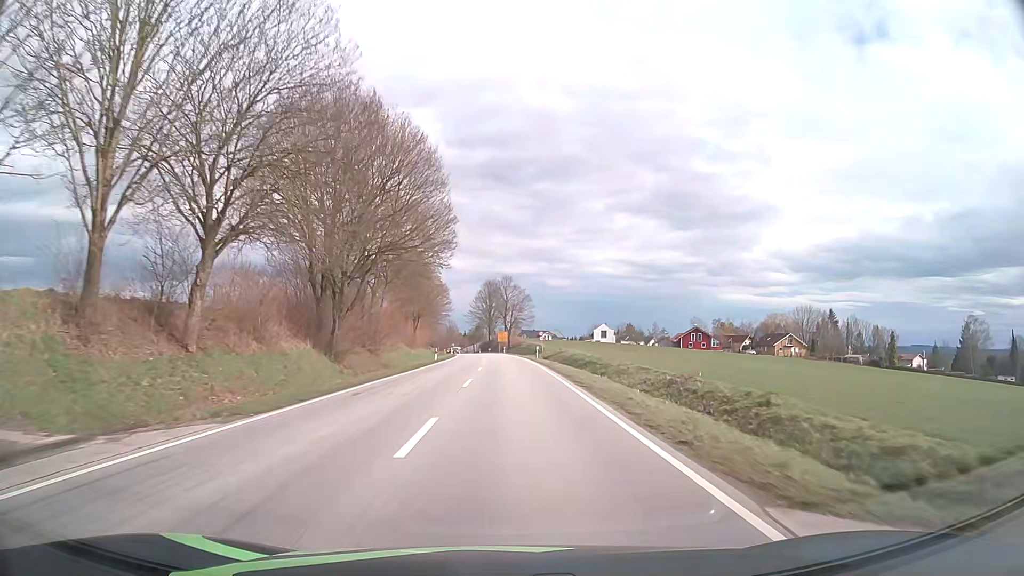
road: secondary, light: Day
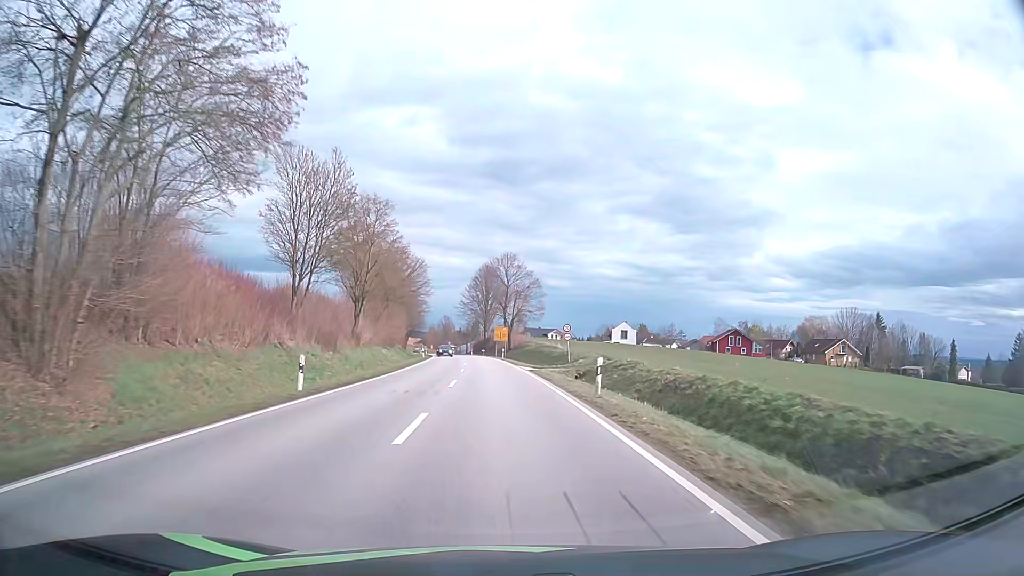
(+0.2, +35.0) m; 0°
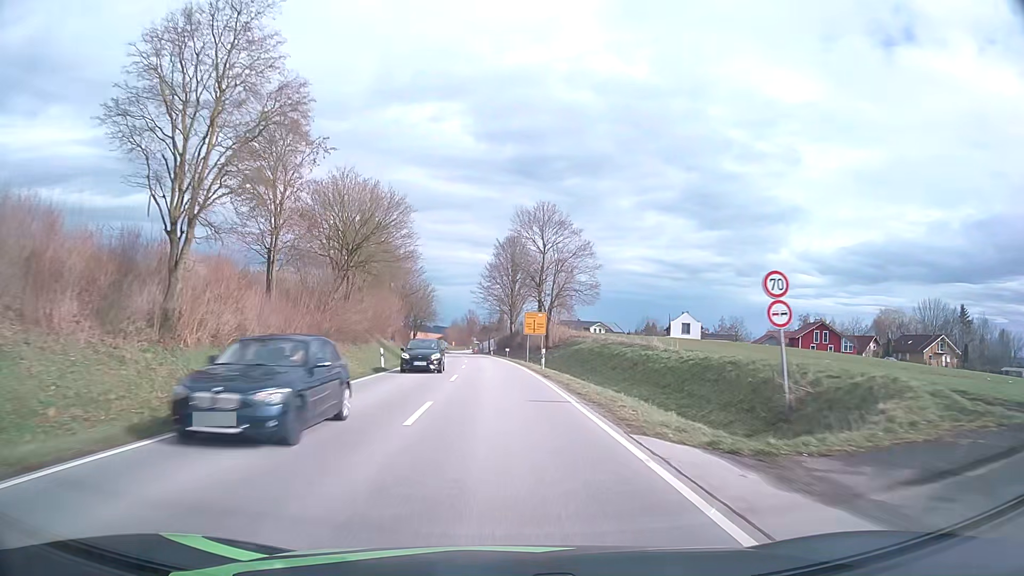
(-0.5, +34.3) m; -2°
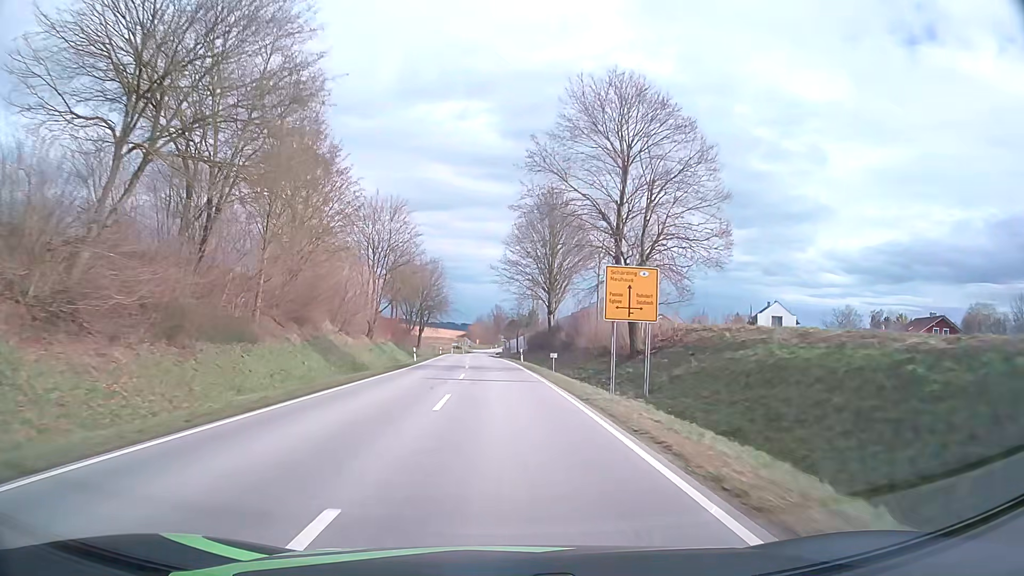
(-0.7, +33.6) m; -3°
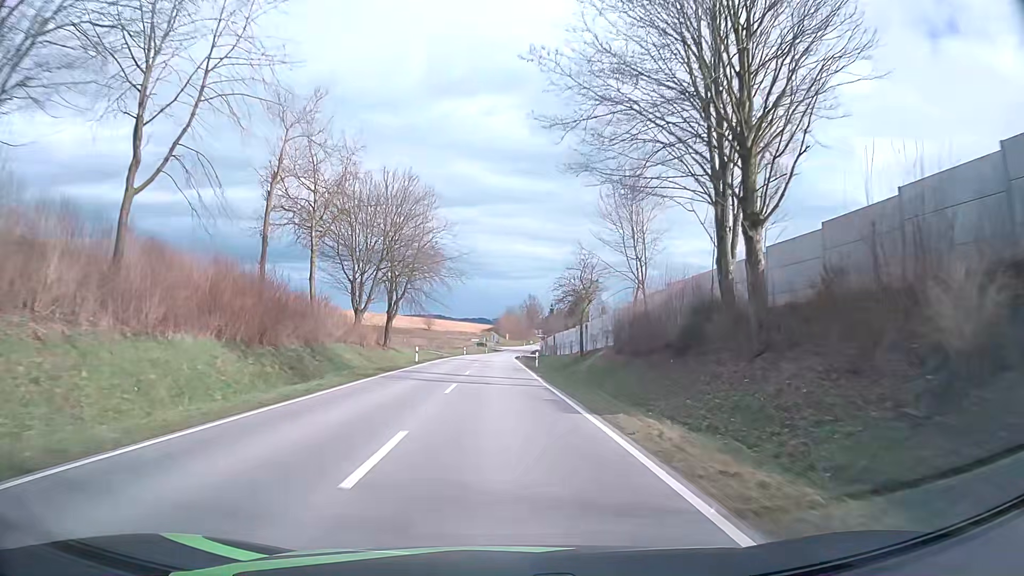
(-1.4, +55.4) m; -3°
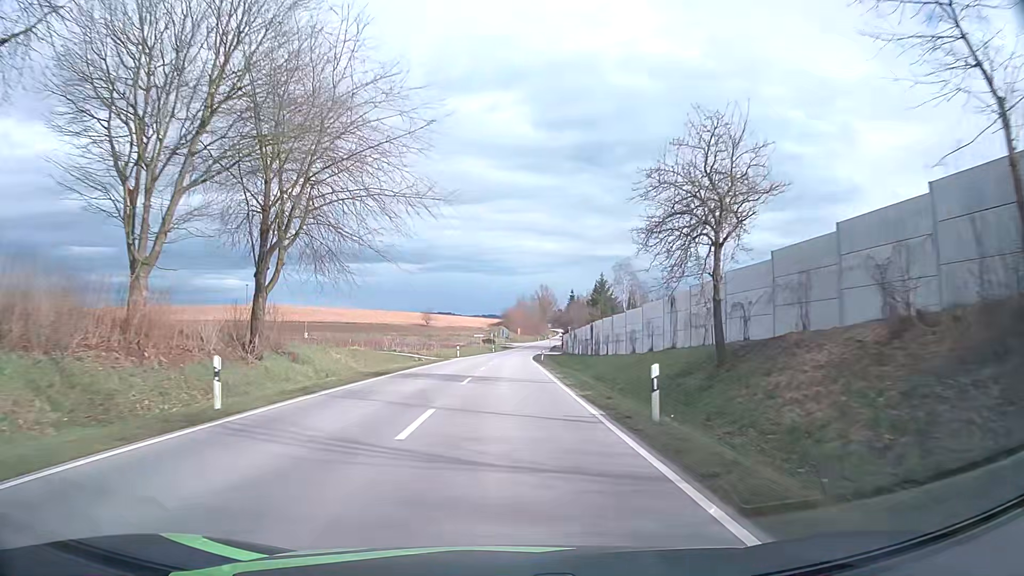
(-0.2, +33.2) m; -1°
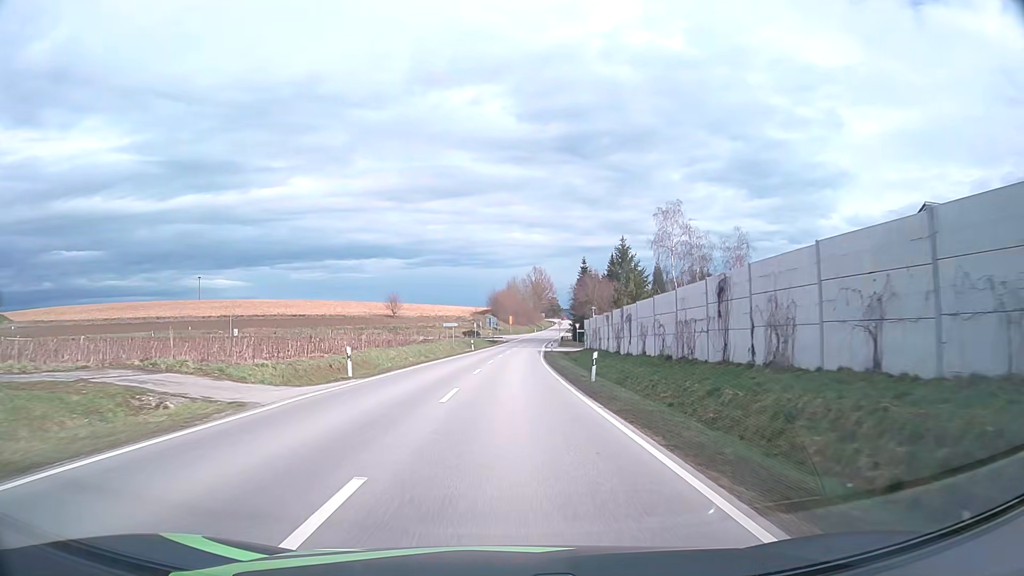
(+0.2, +42.8) m; +1°
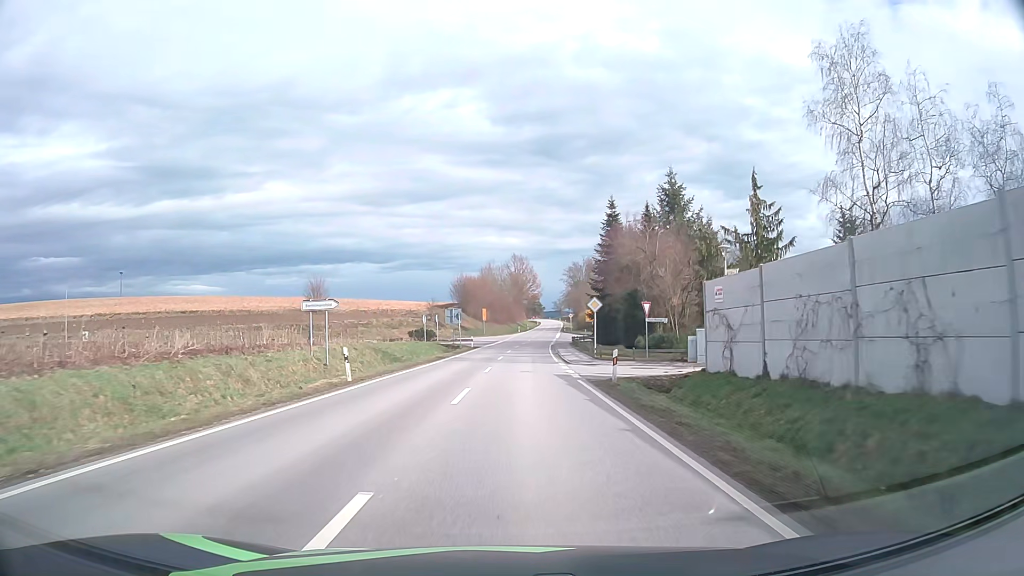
(+0.6, +48.5) m; +2°
(0, +10) (0, +20) (0, +30) (+1, +40) (+1, +50) (+2, +60) (+3, +70) (+5, +80) (+11, +88) (+18, +95) m
